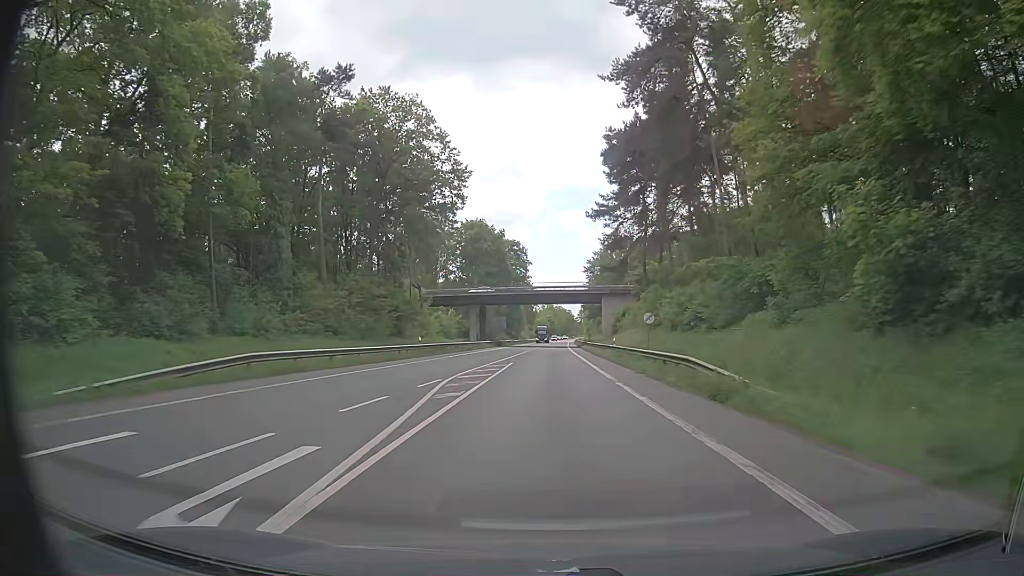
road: primary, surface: asphalt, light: Day
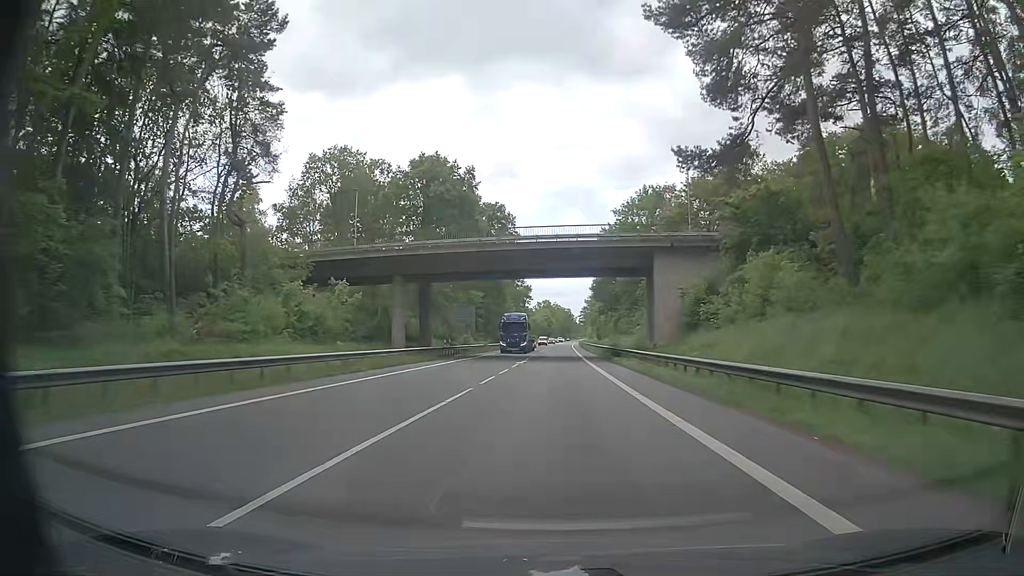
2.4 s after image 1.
(+0.1, +47.4) m; 0°
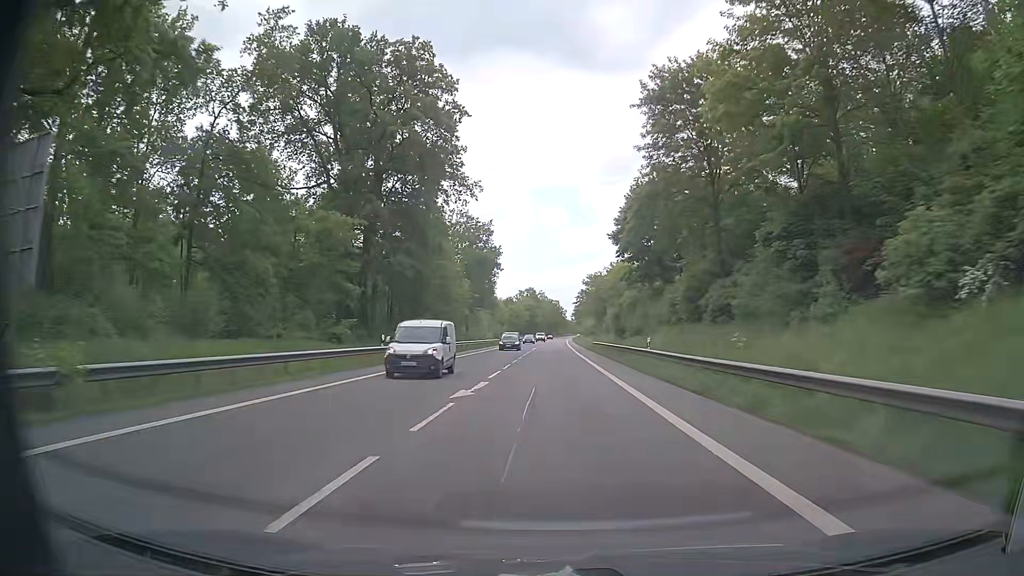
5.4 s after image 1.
(+0.8, +65.0) m; +1°
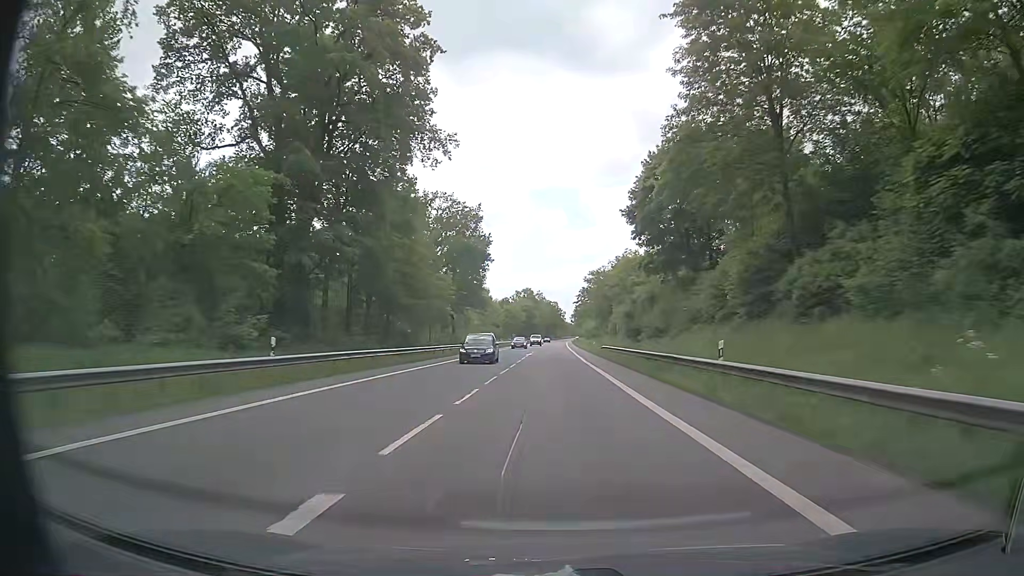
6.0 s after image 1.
(0.0, +13.8) m; +1°
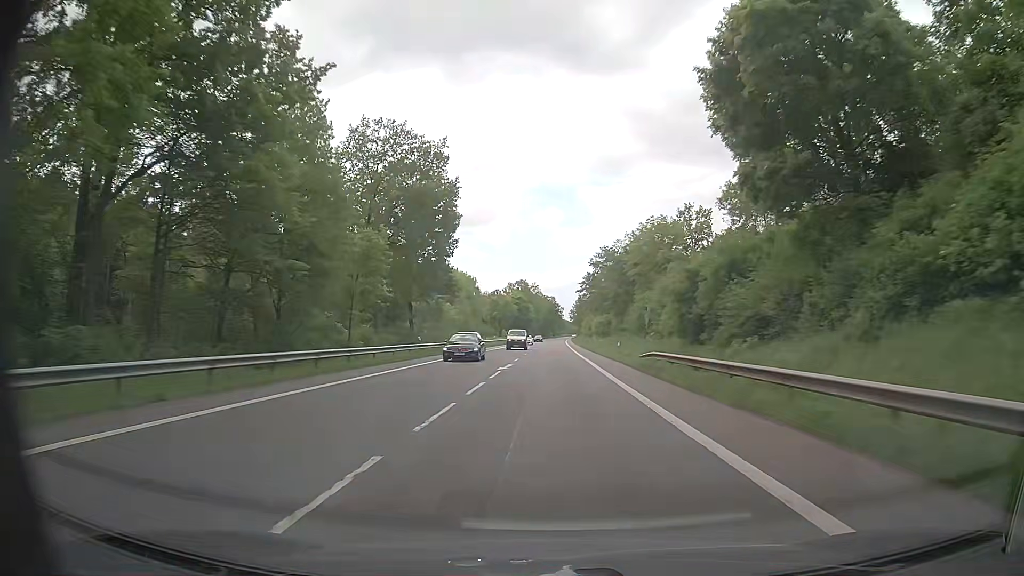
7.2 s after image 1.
(-0.1, +28.4) m; 0°
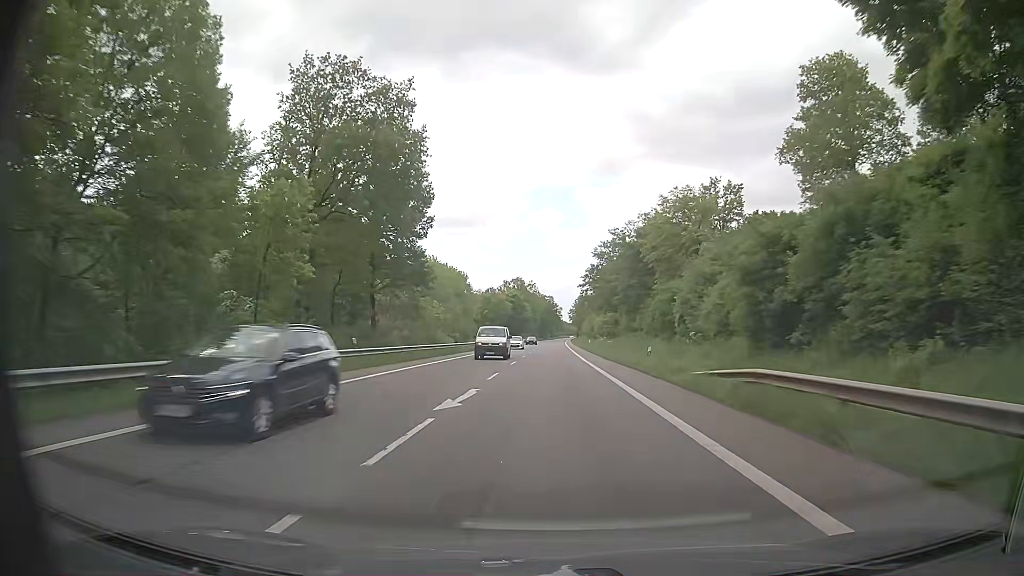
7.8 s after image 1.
(+0.1, +14.6) m; 0°
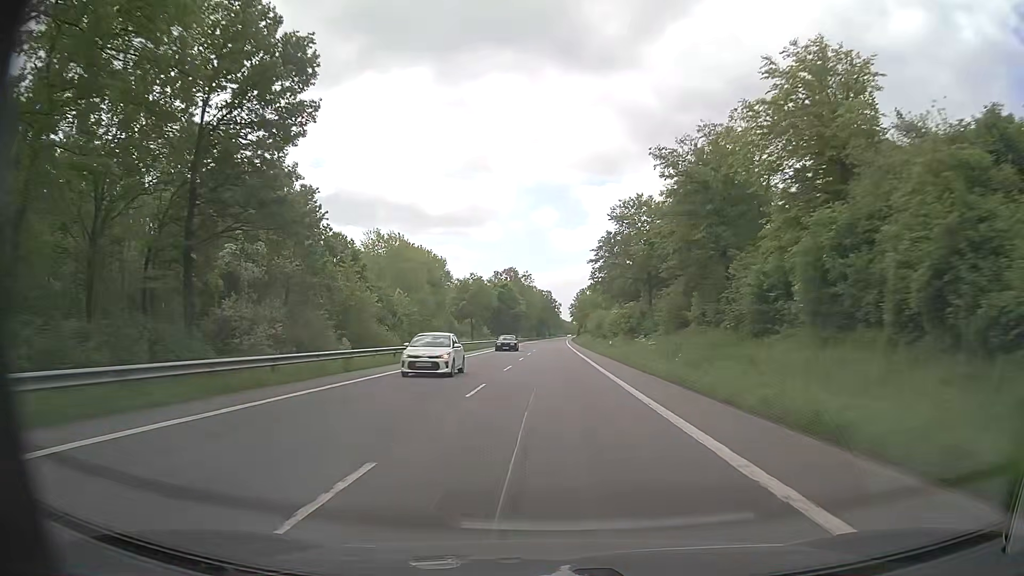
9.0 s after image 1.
(+0.1, +29.9) m; 0°
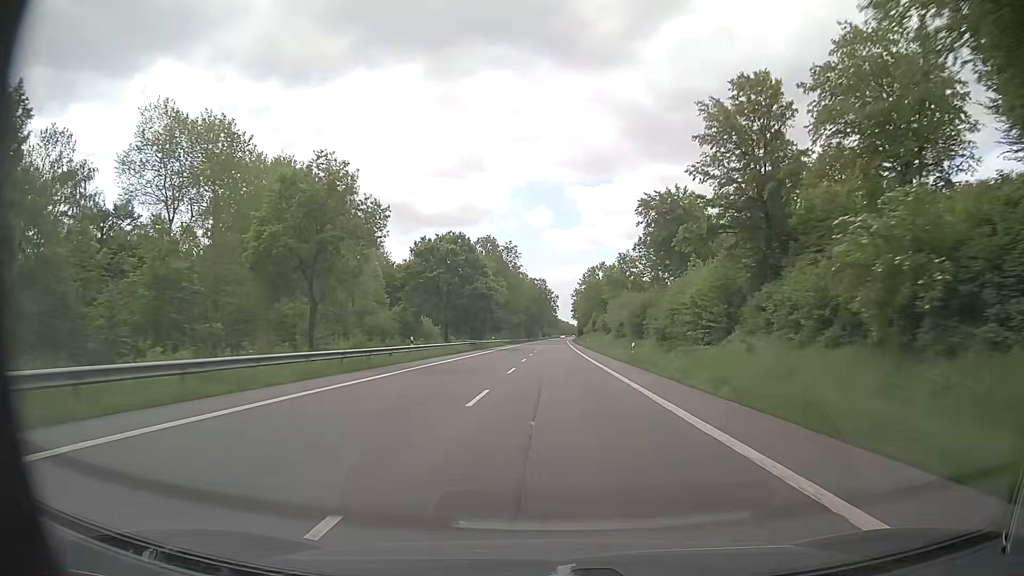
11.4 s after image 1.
(+0.1, +62.2) m; 0°
(0, +10) (0, +20) (0, +30) (0, +40) (0, +50) (+1, +60) (+1, +70) (+1, +80) (+1, +90) (+1, +100) m
